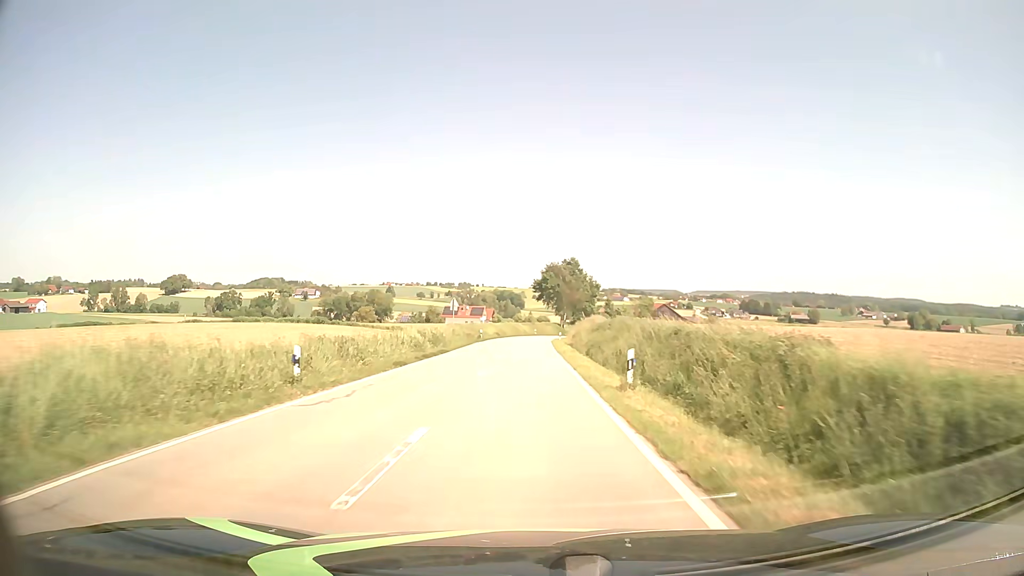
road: tertiary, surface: asphalt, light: Day
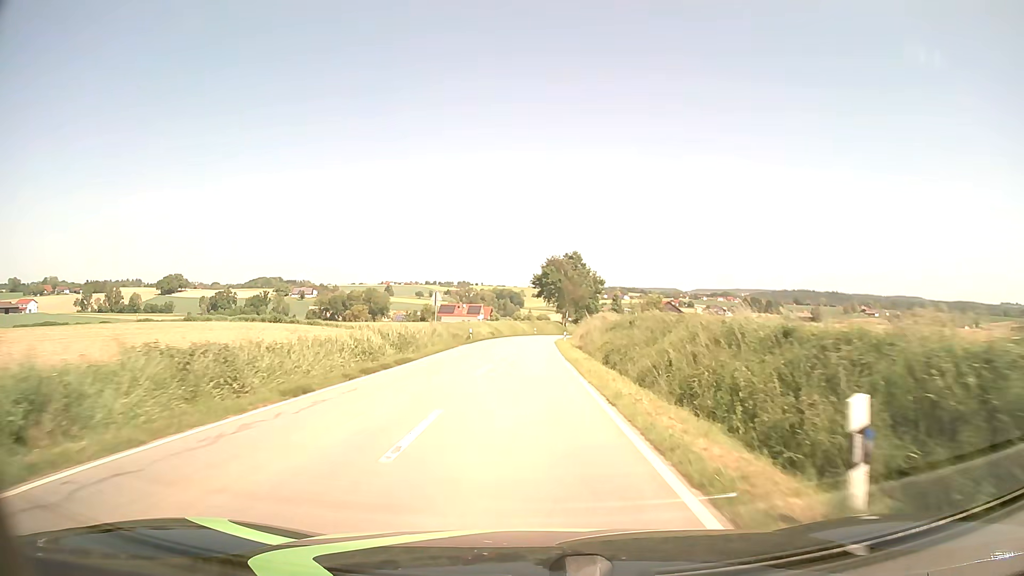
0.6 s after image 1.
(0.0, +10.2) m; 0°
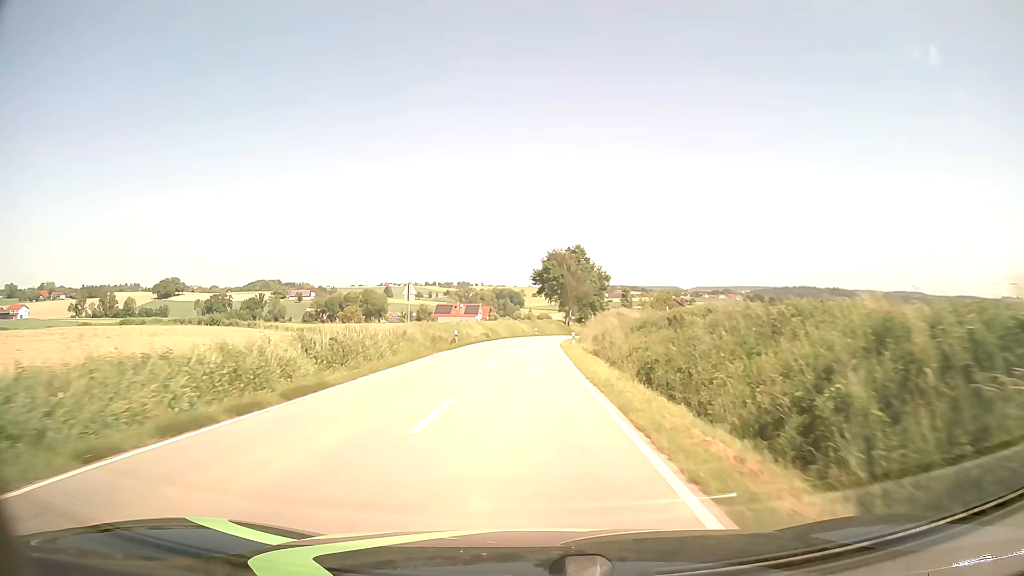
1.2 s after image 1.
(0.0, +10.3) m; 0°
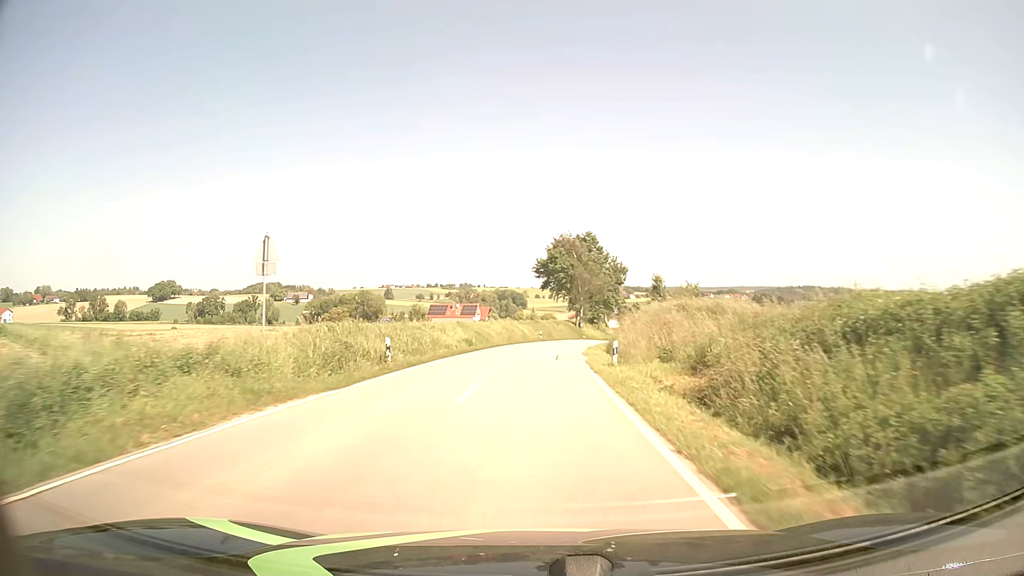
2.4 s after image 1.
(-0.1, +20.5) m; 0°
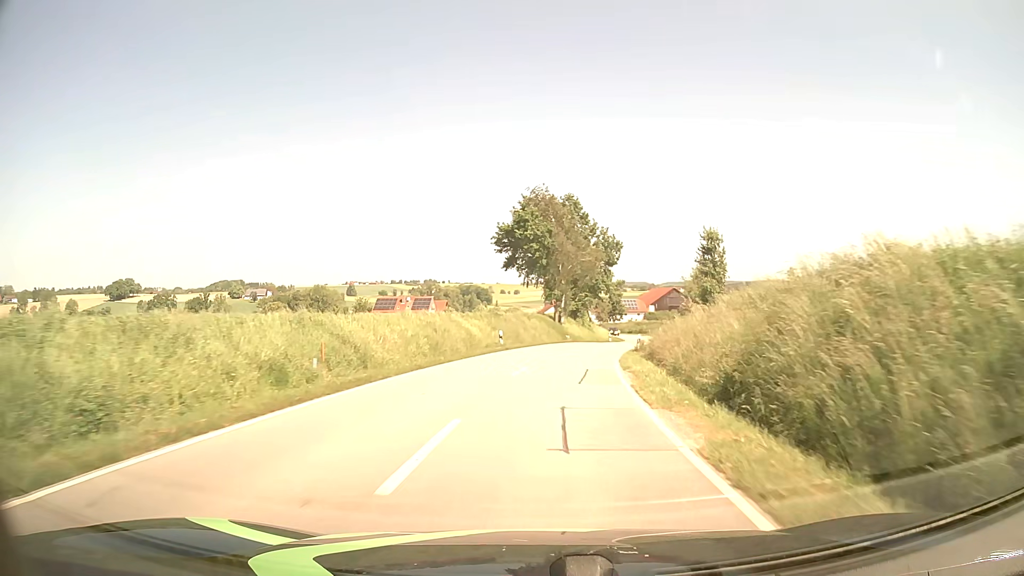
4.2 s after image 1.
(+0.5, +29.8) m; +3°
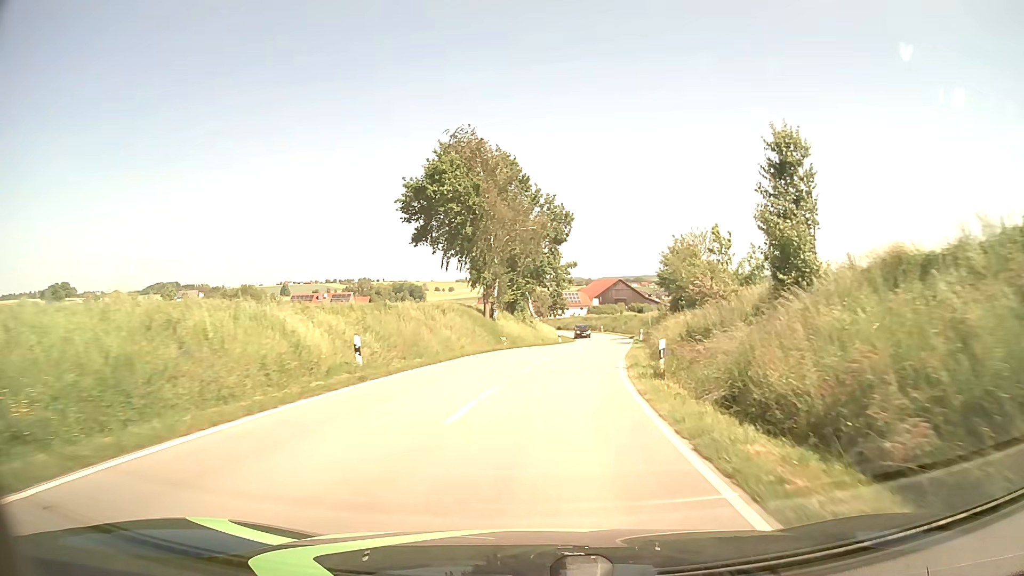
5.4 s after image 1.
(+0.9, +19.3) m; +6°
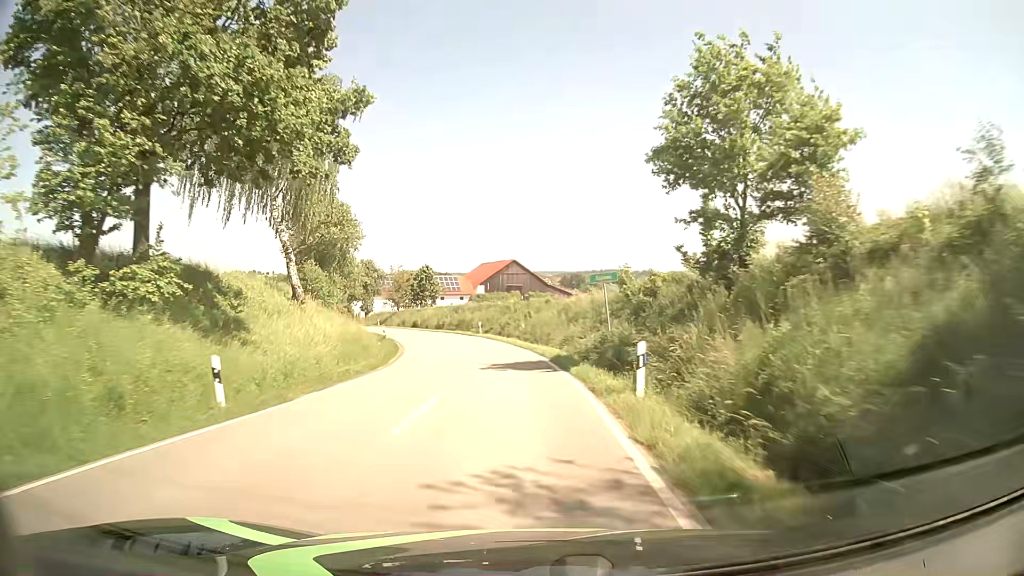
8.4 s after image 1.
(+5.7, +48.0) m; +9°
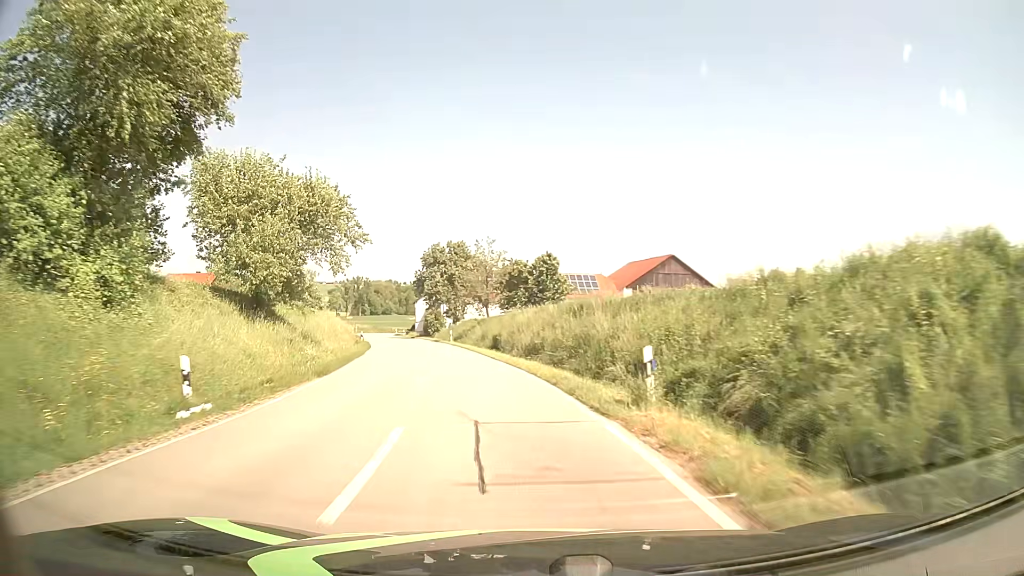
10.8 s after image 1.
(-2.9, +39.3) m; -11°
(0, +10) (-2, +20) (-3, +30) (-5, +40) (-8, +49) (-10, +59) (-13, +68) (-16, +78) (-19, +88) (-22, +97) m
